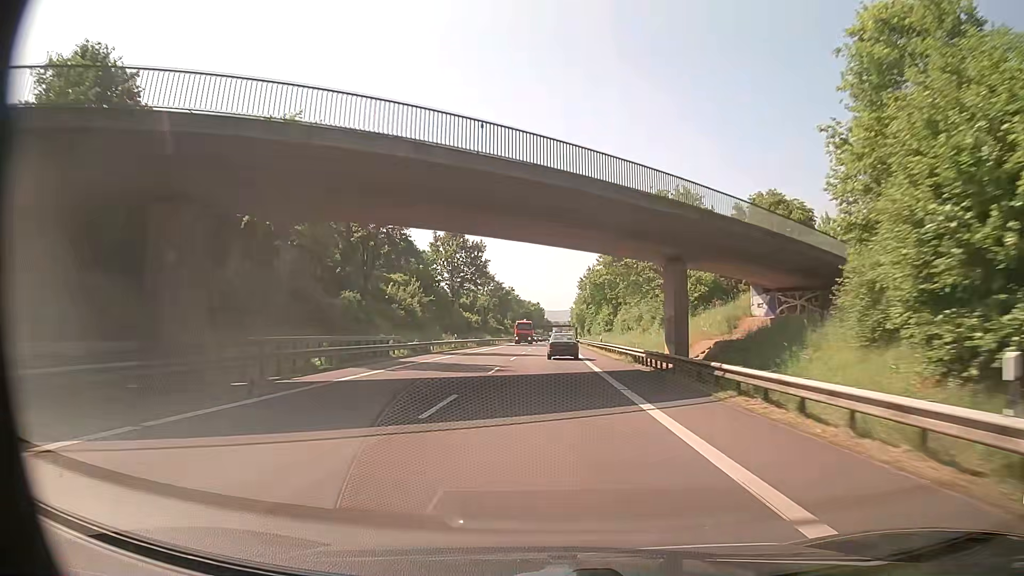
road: primary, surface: asphalt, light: Day
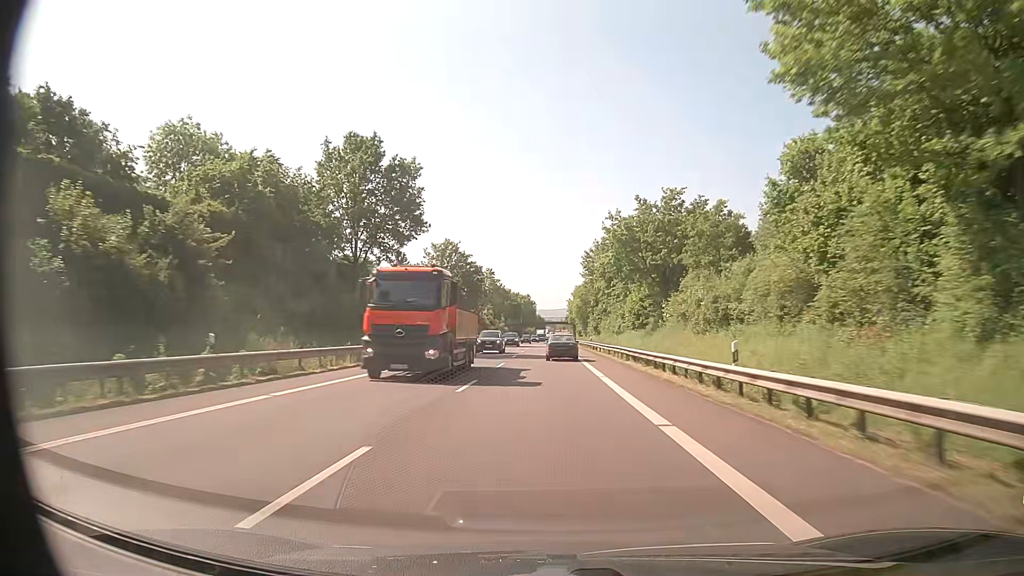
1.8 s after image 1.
(0.0, +42.8) m; +1°
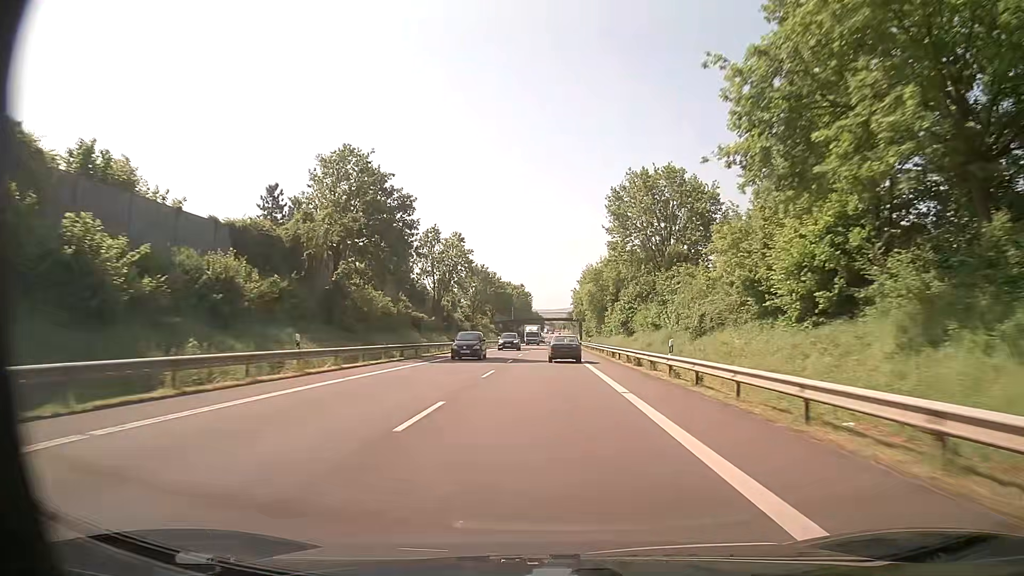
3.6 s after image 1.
(0.0, +42.5) m; 0°
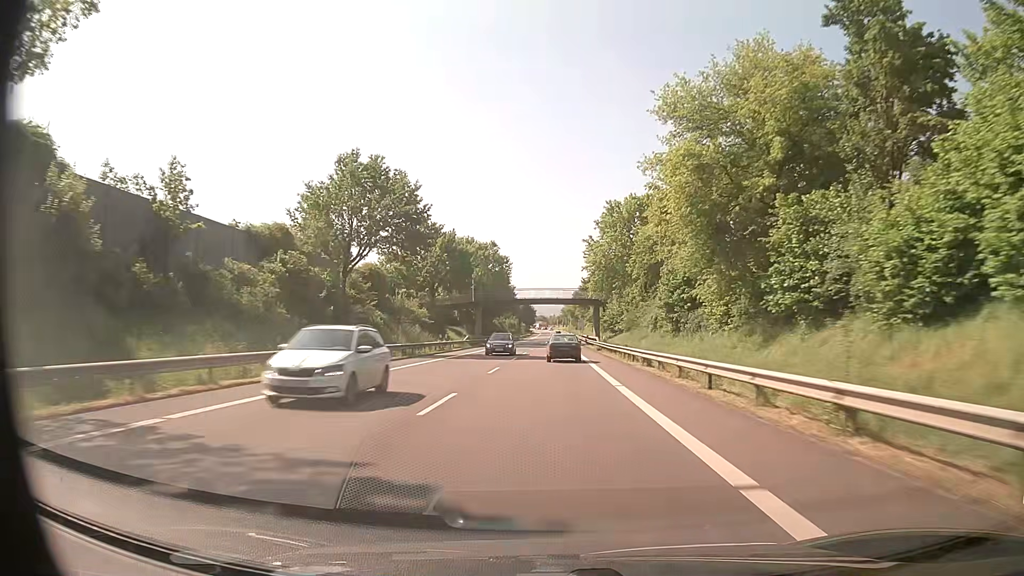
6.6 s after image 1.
(+0.4, +69.9) m; +1°
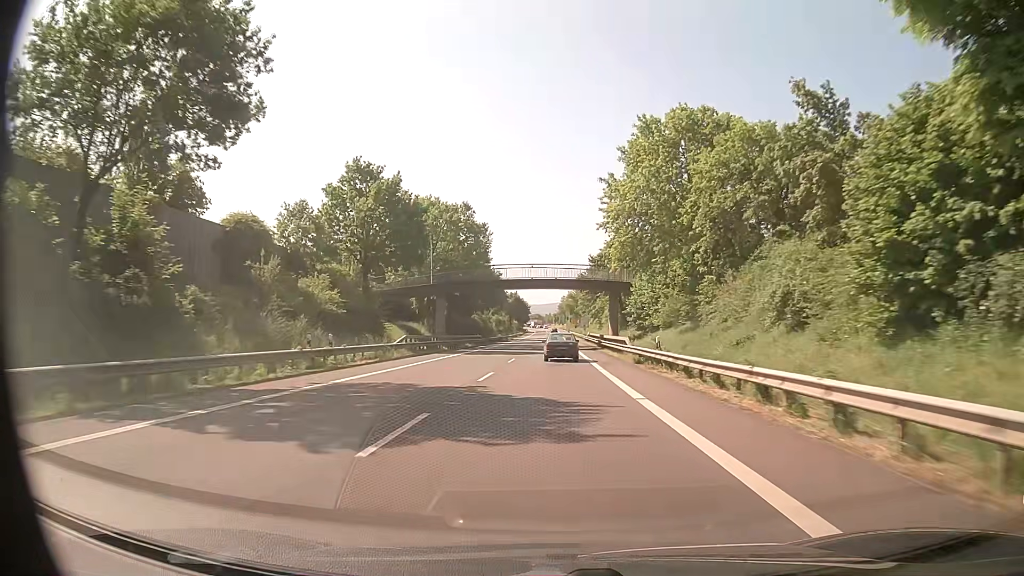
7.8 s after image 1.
(+0.1, +27.7) m; 0°
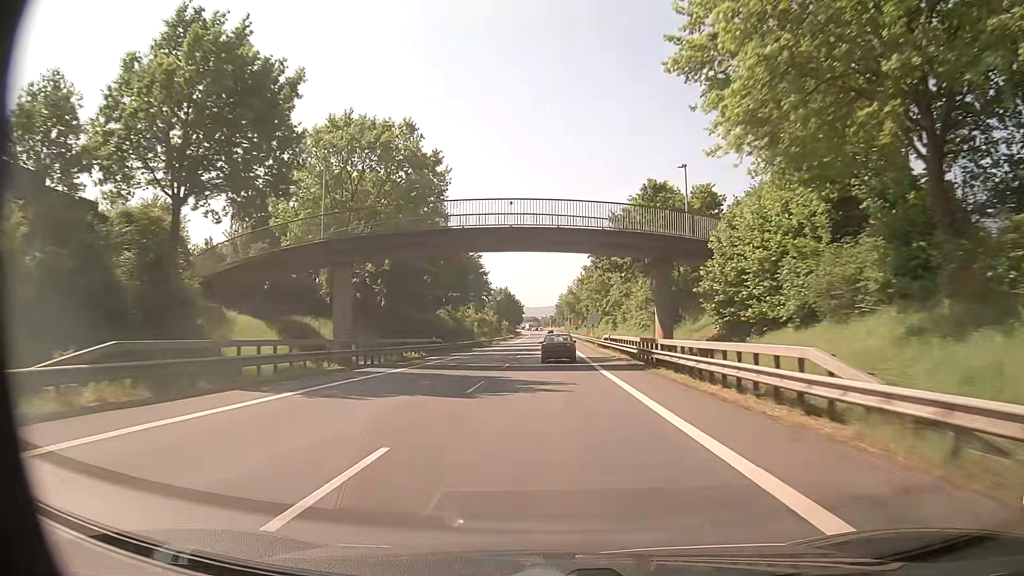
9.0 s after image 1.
(+0.1, +27.6) m; 0°
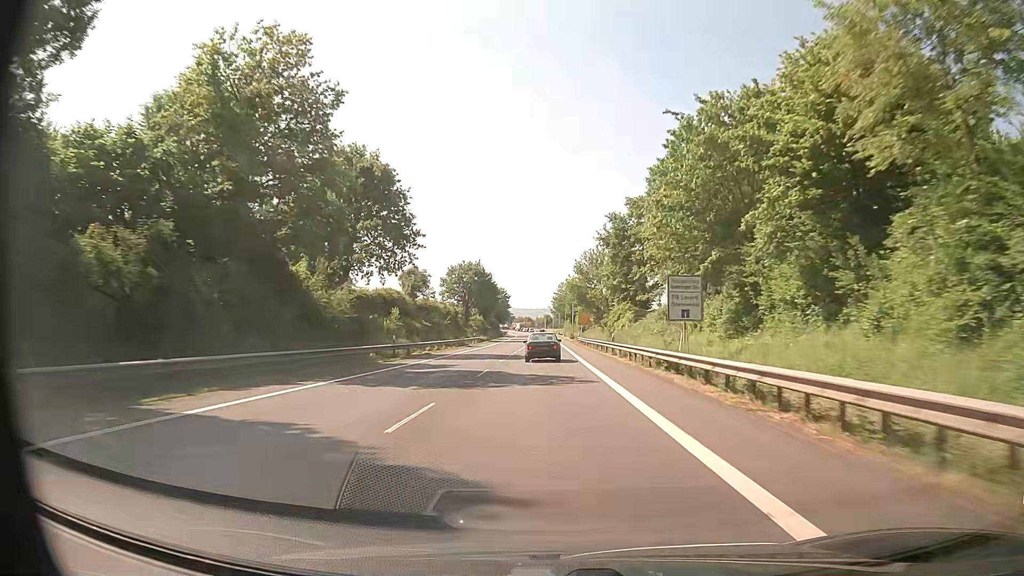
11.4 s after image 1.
(+0.4, +54.6) m; +1°
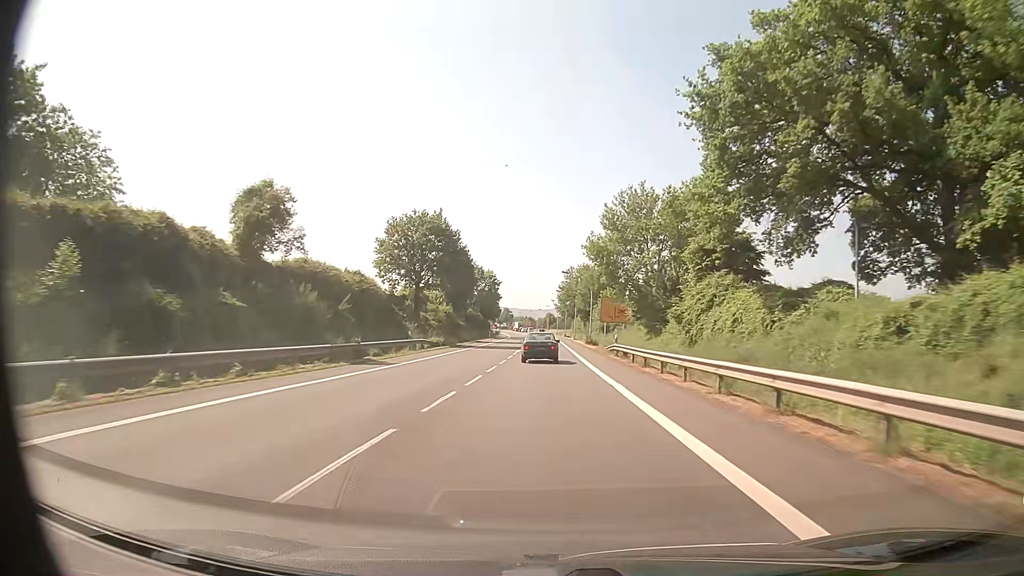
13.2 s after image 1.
(-0.2, +40.0) m; 0°
(0, +10) (0, +20) (0, +30) (0, +40) (0, +50) (0, +60) (0, +70) (0, +80) (-1, +90) (-1, +100) m
